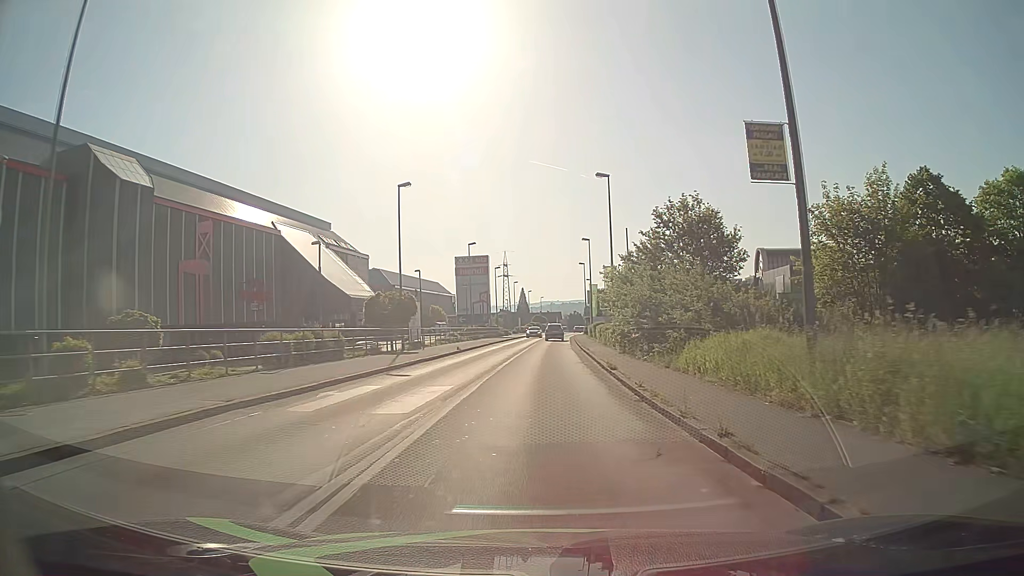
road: tertiary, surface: asphalt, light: Day
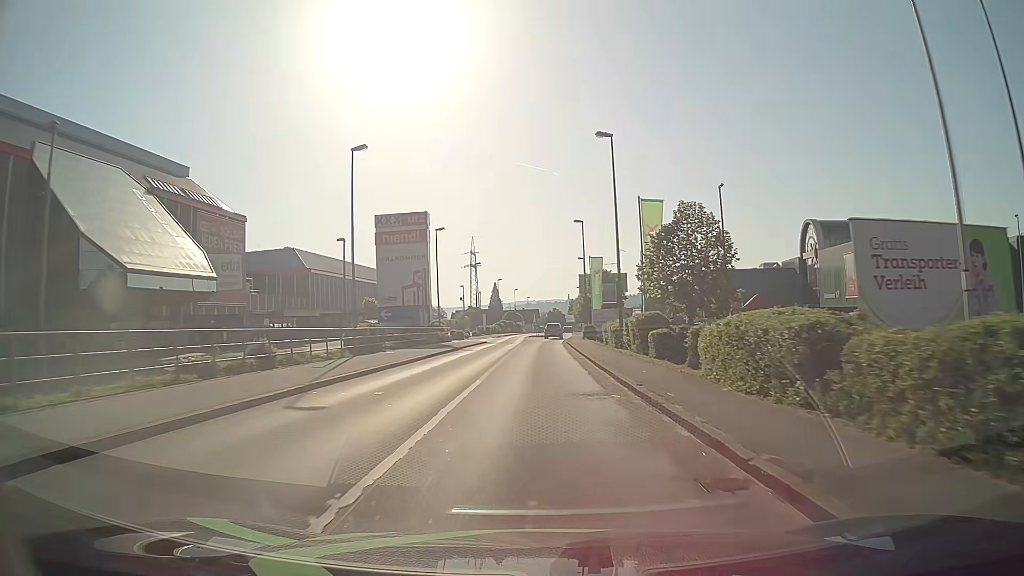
(+0.5, +38.5) m; +2°
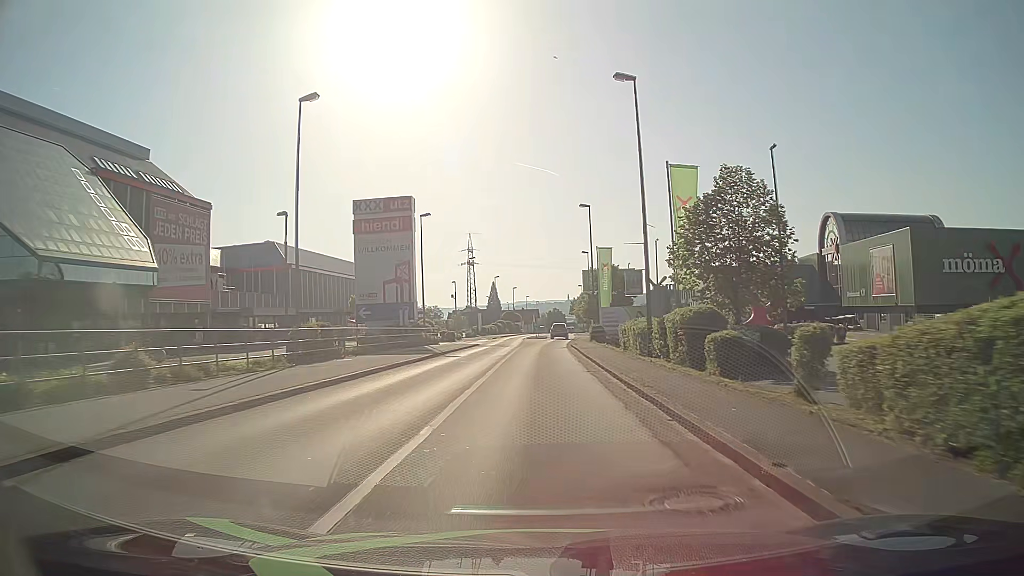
(0.0, +7.8) m; 0°
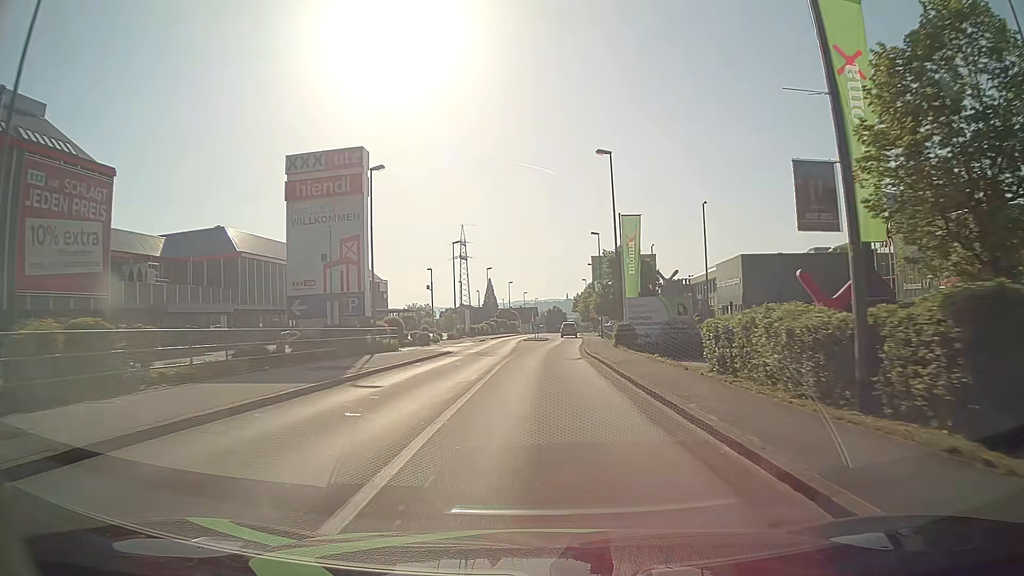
(0.0, +15.7) m; 0°
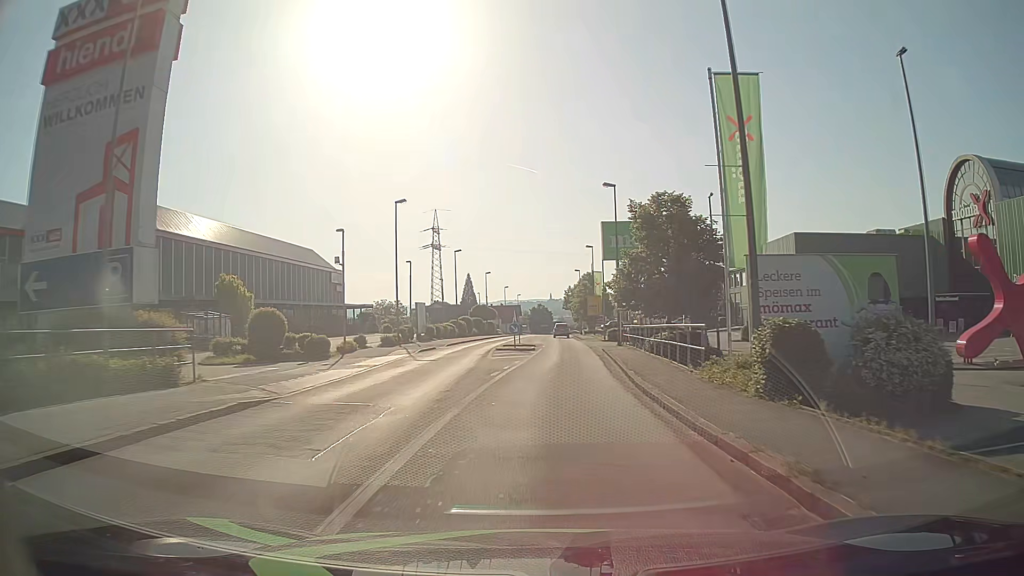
(+0.1, +23.1) m; +1°
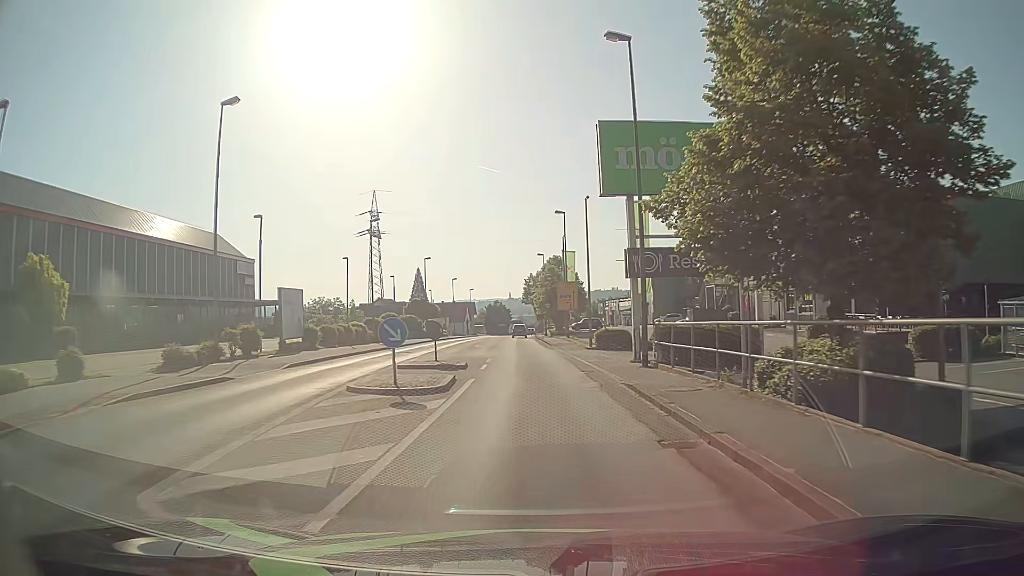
(+1.0, +22.7) m; +3°
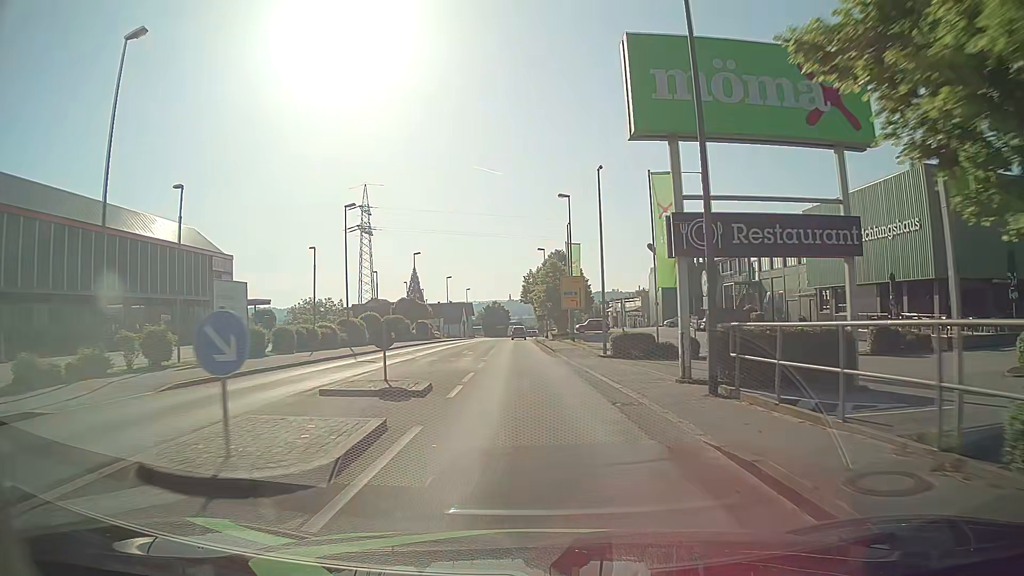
(0.0, +7.6) m; 0°
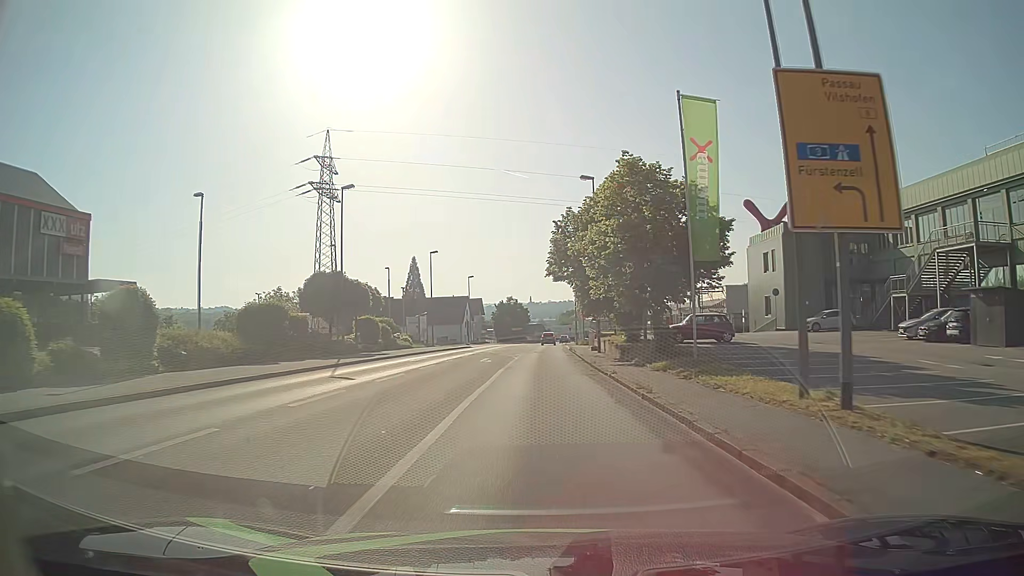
(-1.0, +37.8) m; -2°
(0, +10) (0, +20) (0, +30) (+1, +40) (+1, +50) (+1, +60) (+2, +70) (+2, +80) (+3, +90) (+3, +100) m
